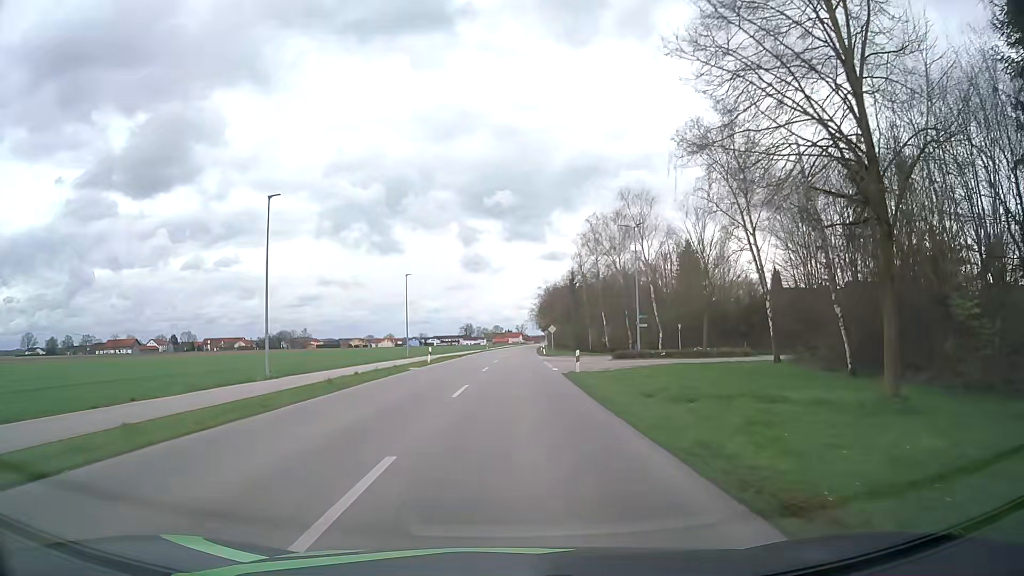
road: secondary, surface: asphalt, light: Day
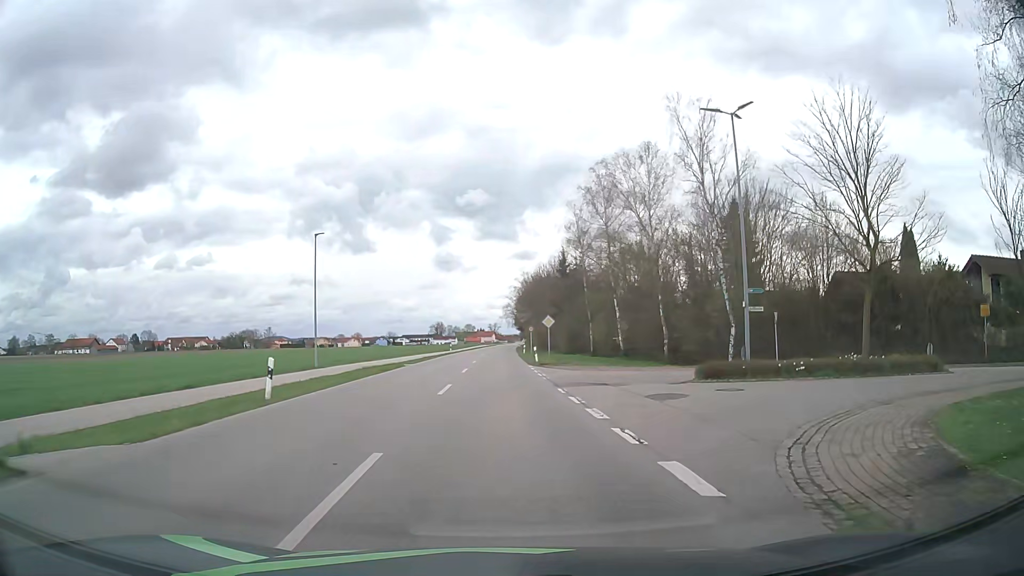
(+0.1, +24.9) m; +2°
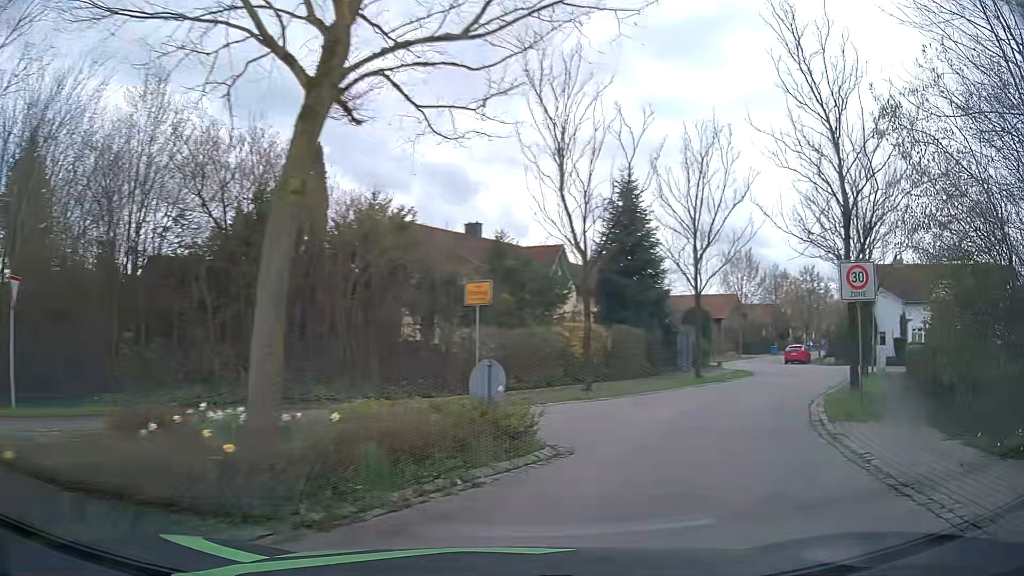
(+7.6, +17.7) m; +59°
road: residential
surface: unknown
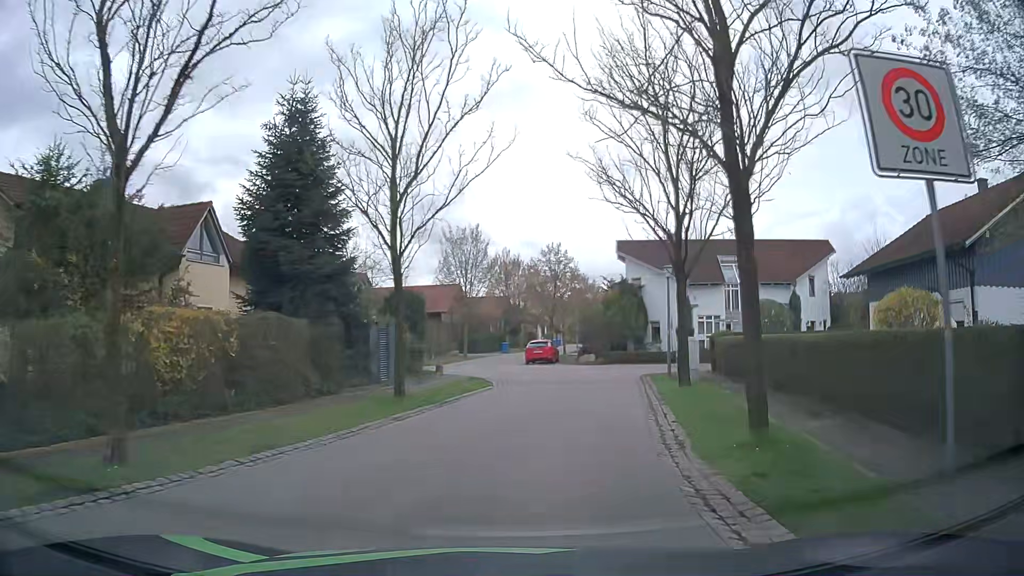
(+3.1, +11.1) m; +23°
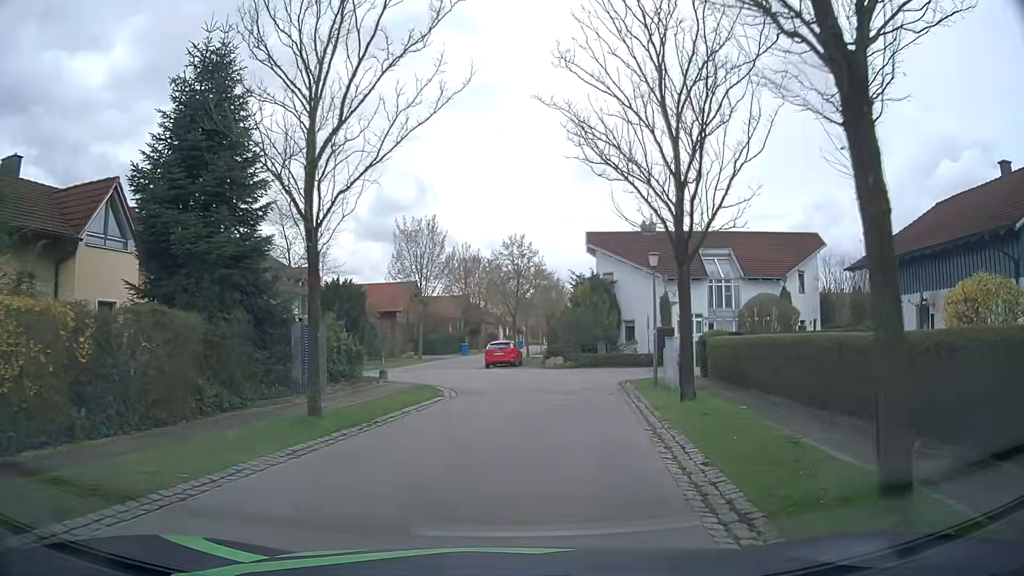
(+0.2, +4.2) m; +4°
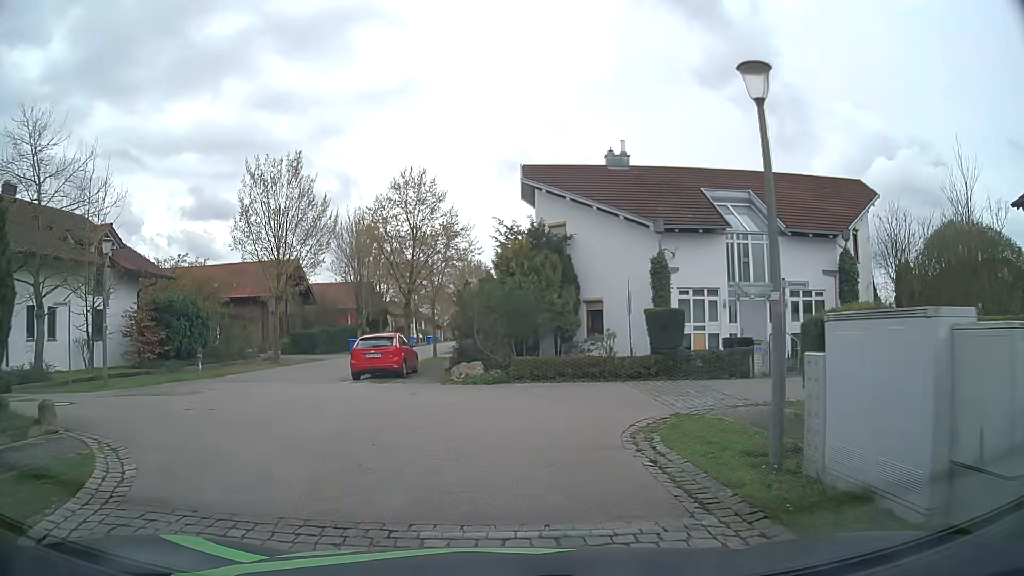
(+1.1, +15.2) m; +6°
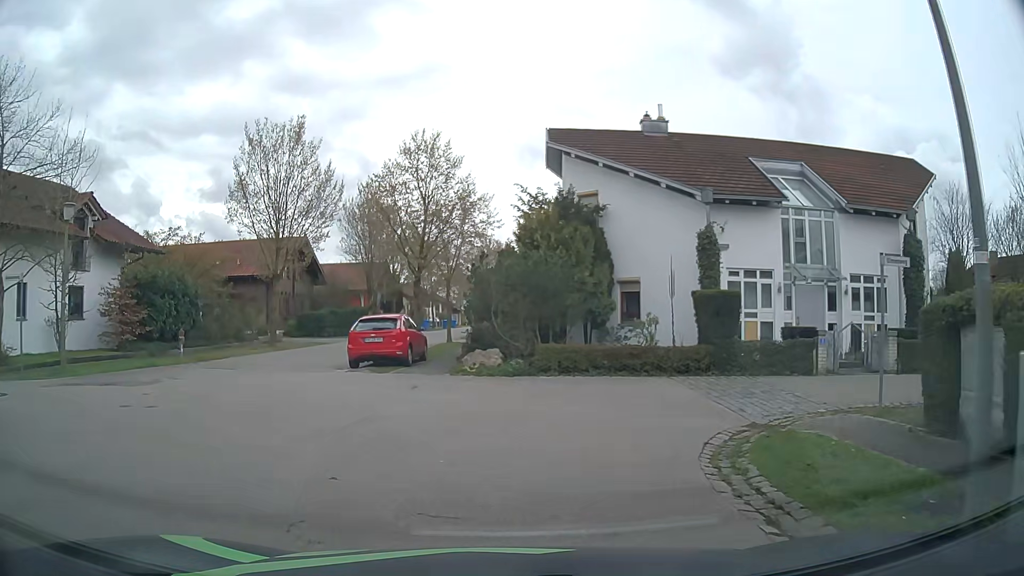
(-0.1, +2.9) m; -3°
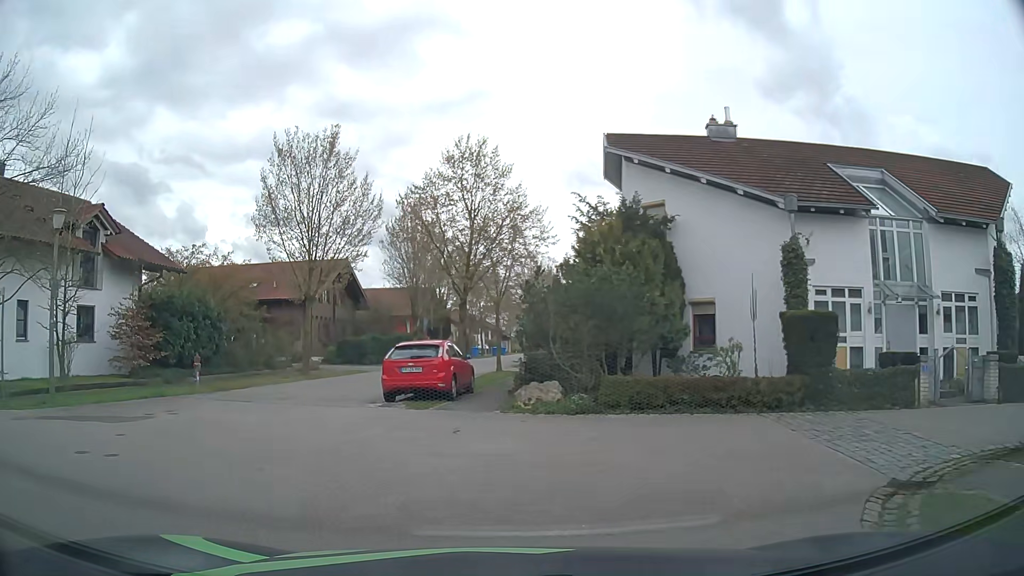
(0.0, +2.5) m; -3°
(-3, +9) (-5, +19) (-4, +29) (-3, +39) (-1, +49) (0, +59) (+2, +69) (+3, +78) (+4, +88) (+6, +98) m
